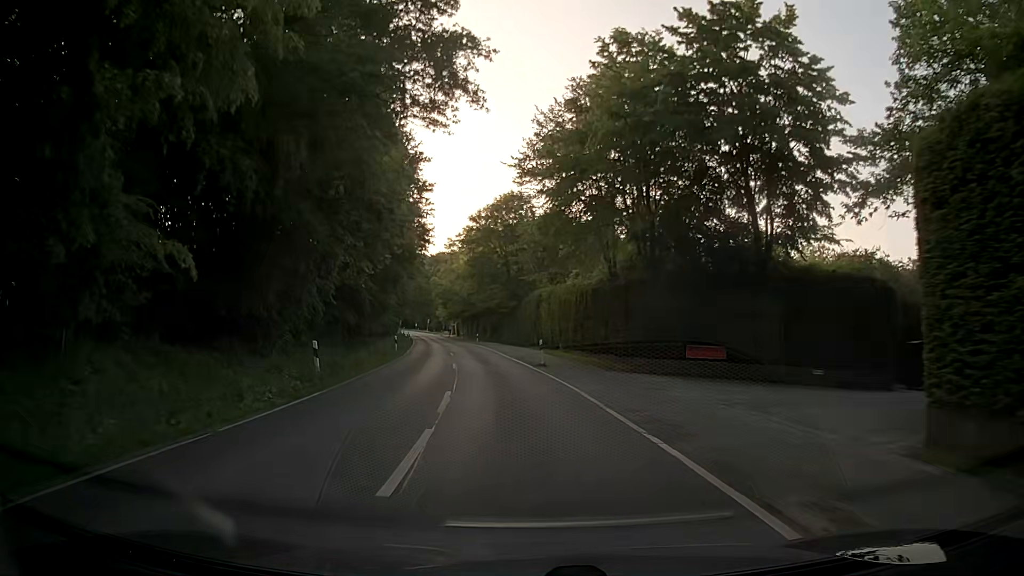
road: secondary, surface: asphalt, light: Day
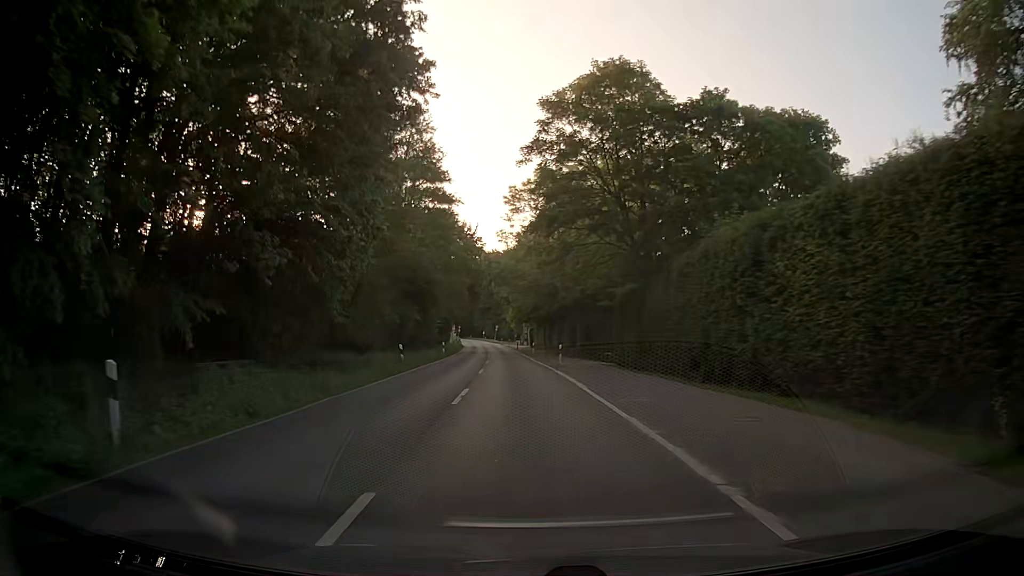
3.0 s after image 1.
(-3.0, +37.9) m; -7°
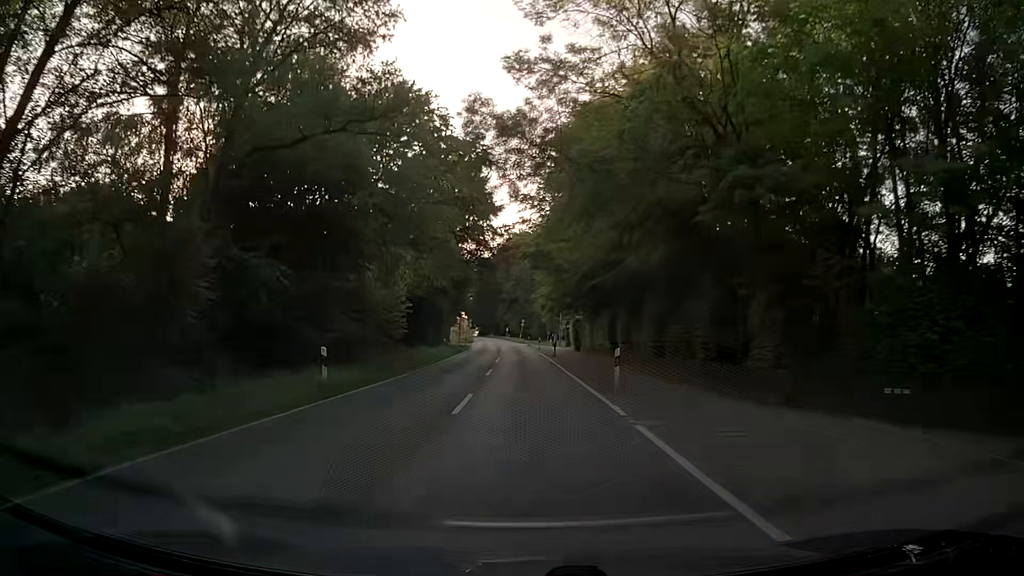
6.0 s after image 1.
(-0.9, +38.0) m; -2°
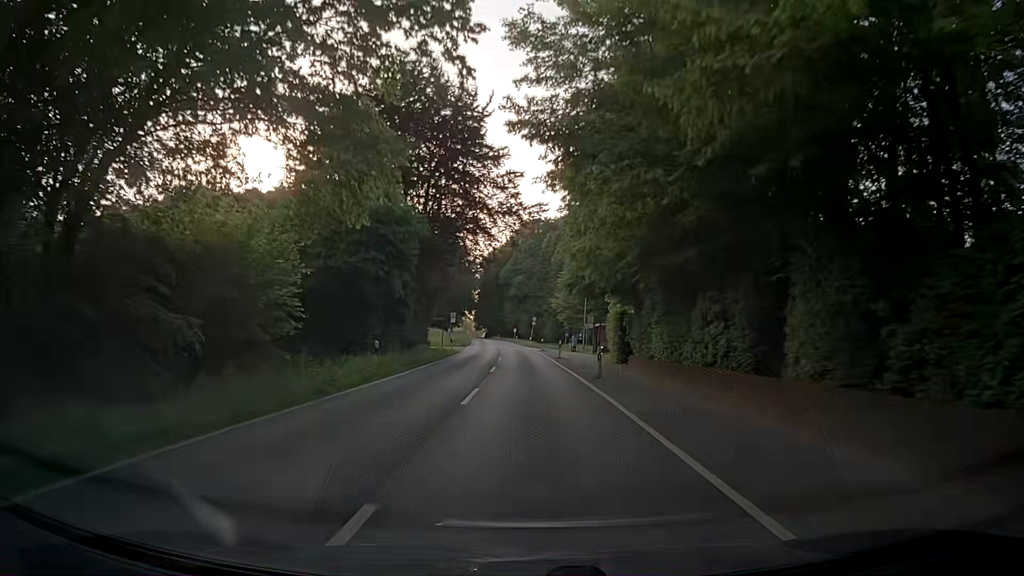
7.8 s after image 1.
(-0.3, +22.9) m; -1°
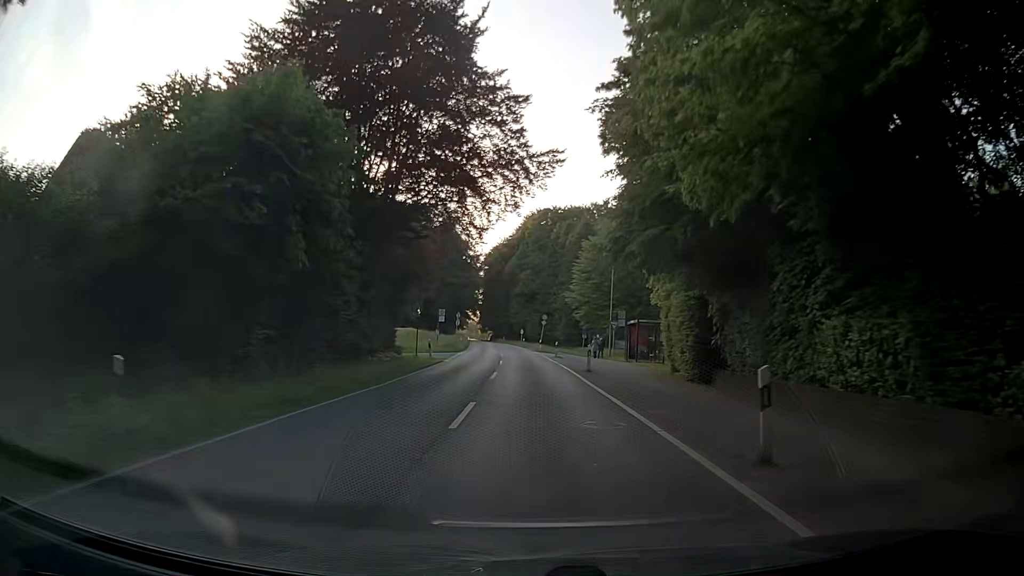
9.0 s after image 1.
(-0.2, +15.2) m; -1°
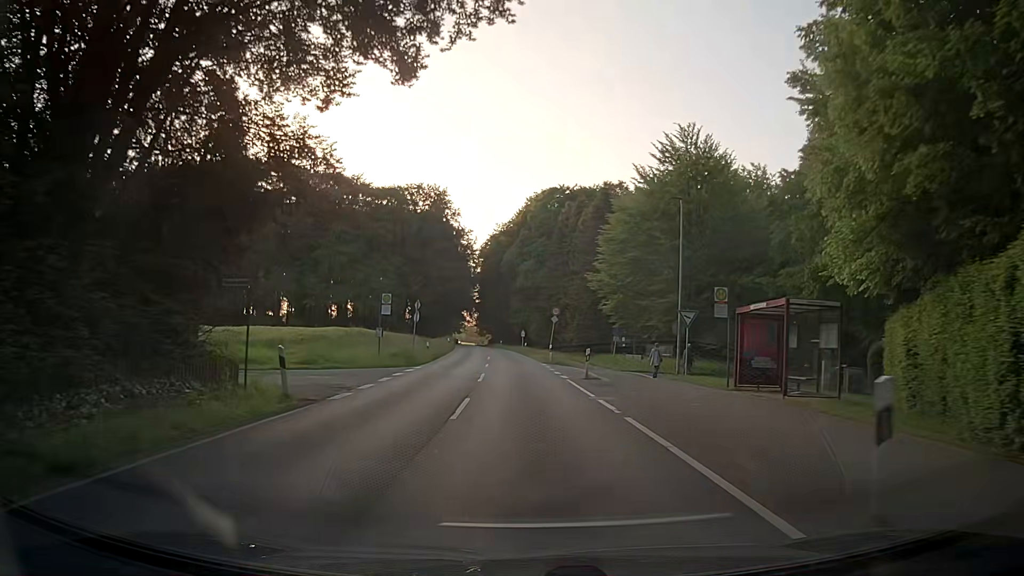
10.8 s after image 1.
(0.0, +22.8) m; 0°
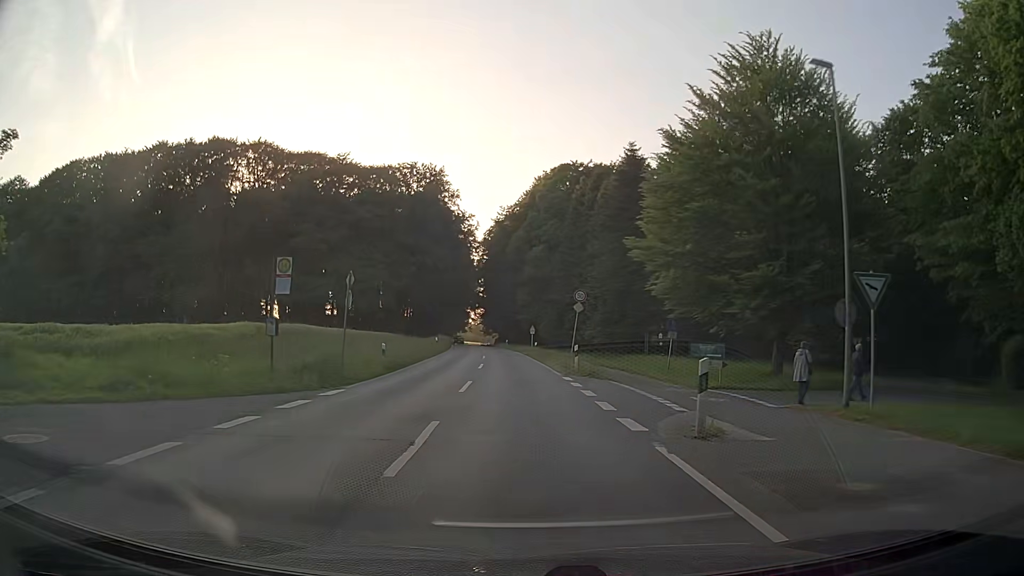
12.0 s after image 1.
(0.0, +15.2) m; -1°
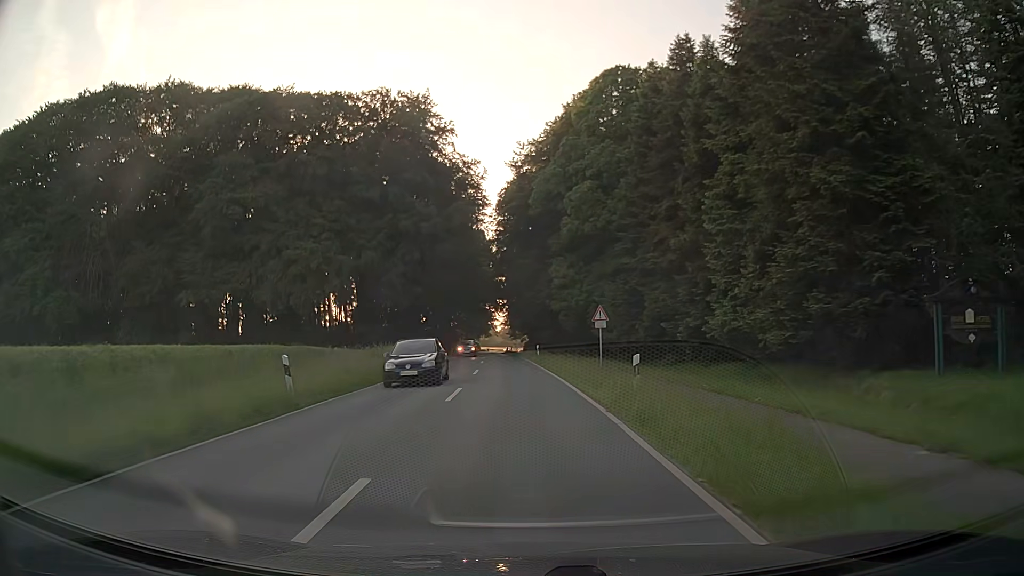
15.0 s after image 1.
(-0.9, +37.9) m; -3°
(0, +10) (0, +20) (-1, +30) (-1, +40) (-2, +50) (-2, +60) (-3, +70) (-4, +80) (-5, +90) (-5, +100) m
